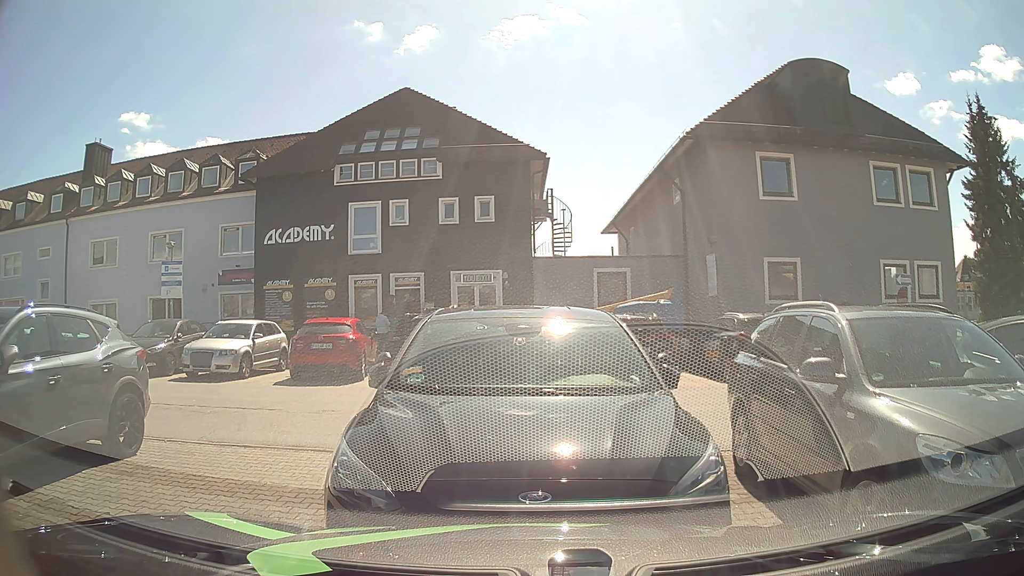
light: Day
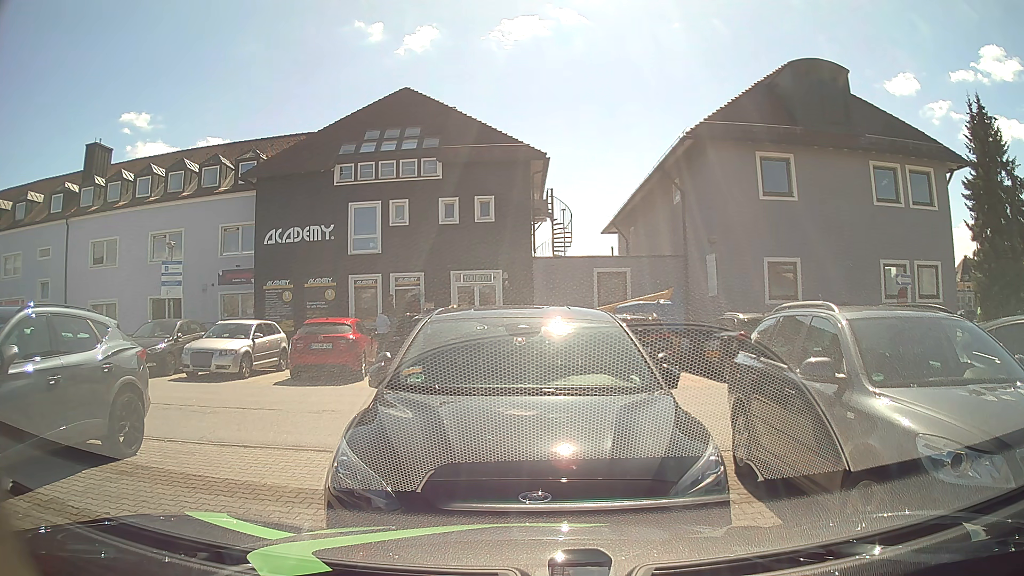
(0.0, 0.0) m; 0°
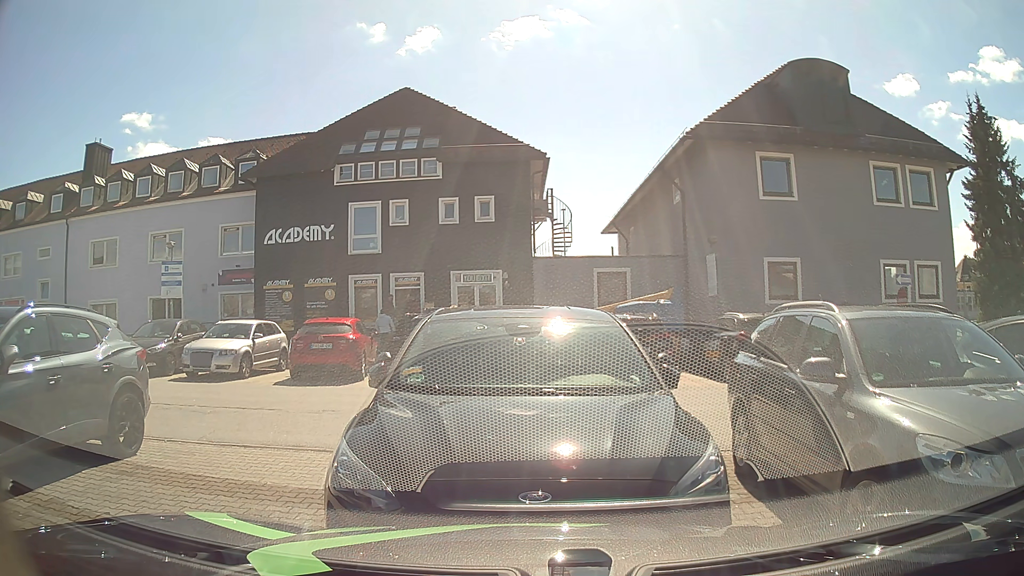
(0.0, 0.0) m; 0°
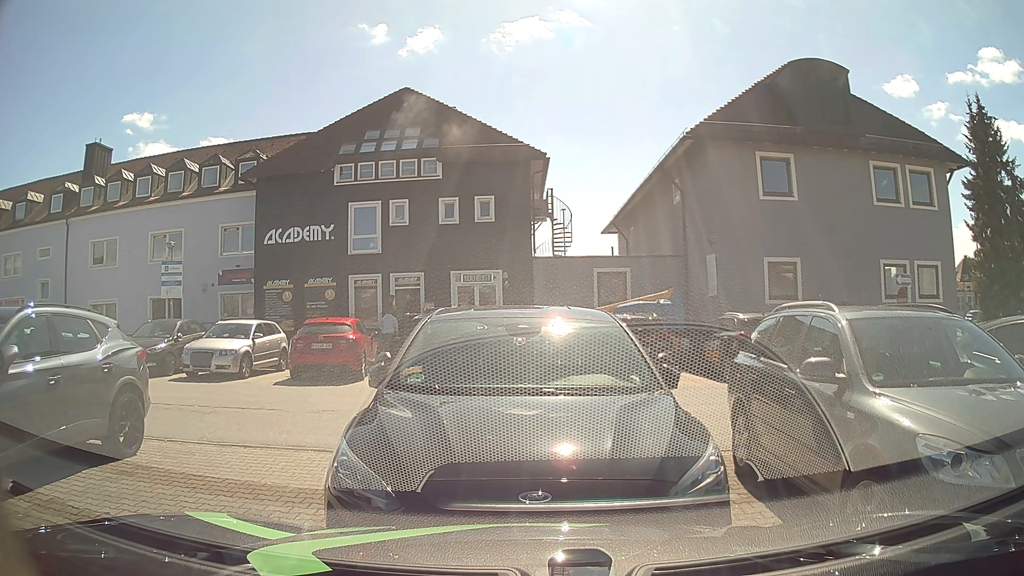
(0.0, 0.0) m; 0°
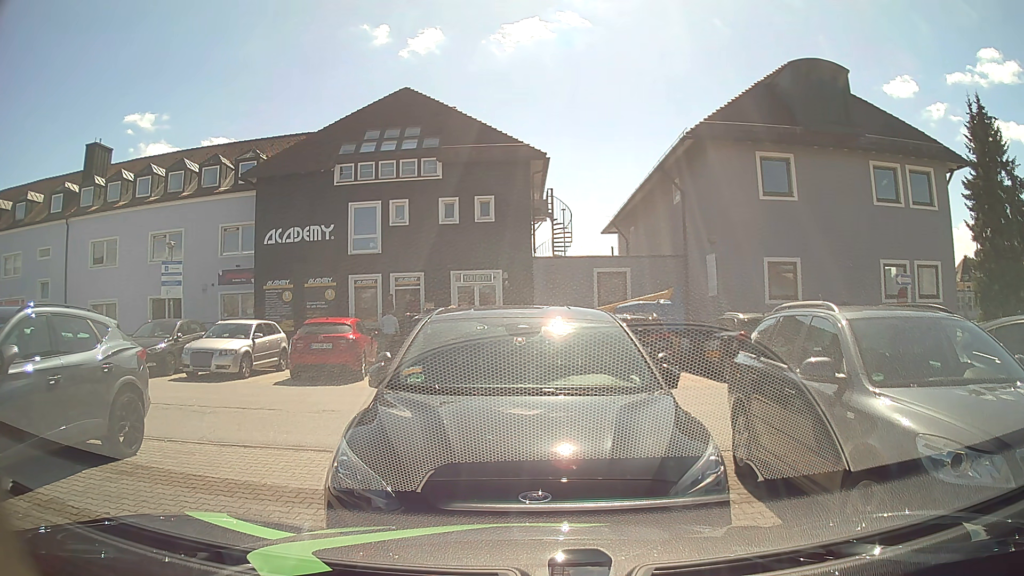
(0.0, 0.0) m; 0°
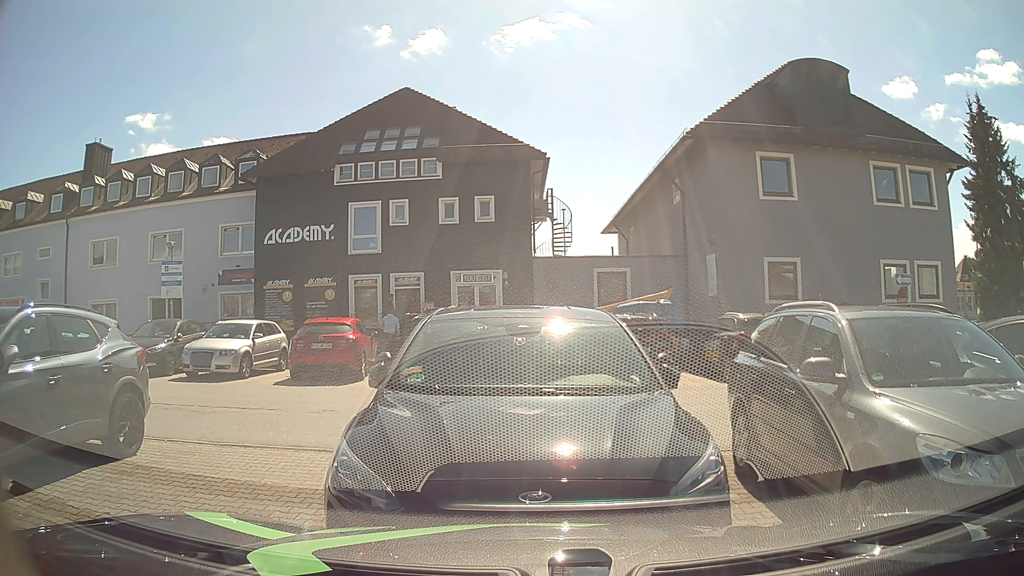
(0.0, 0.0) m; 0°
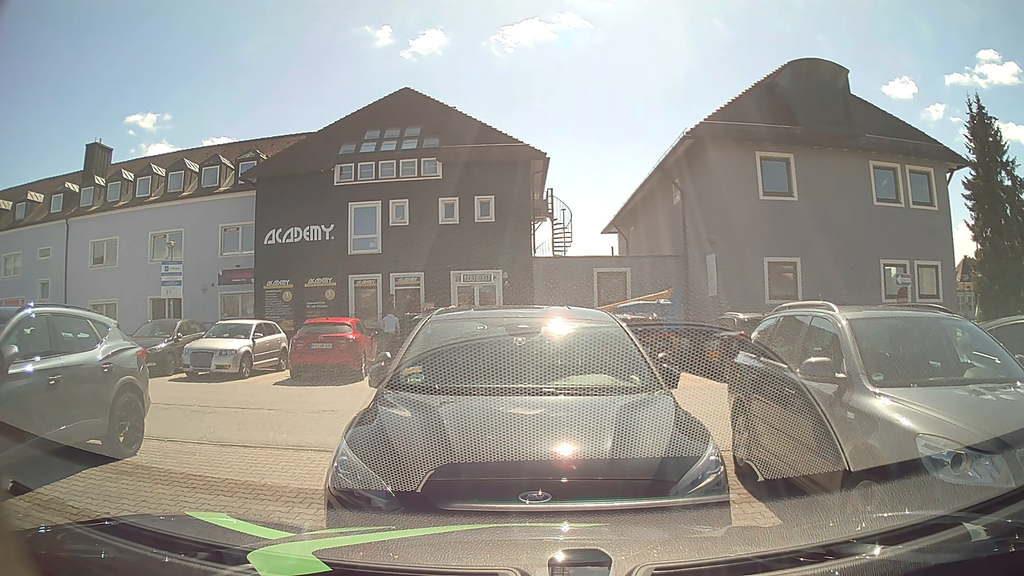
(0.0, 0.0) m; 0°
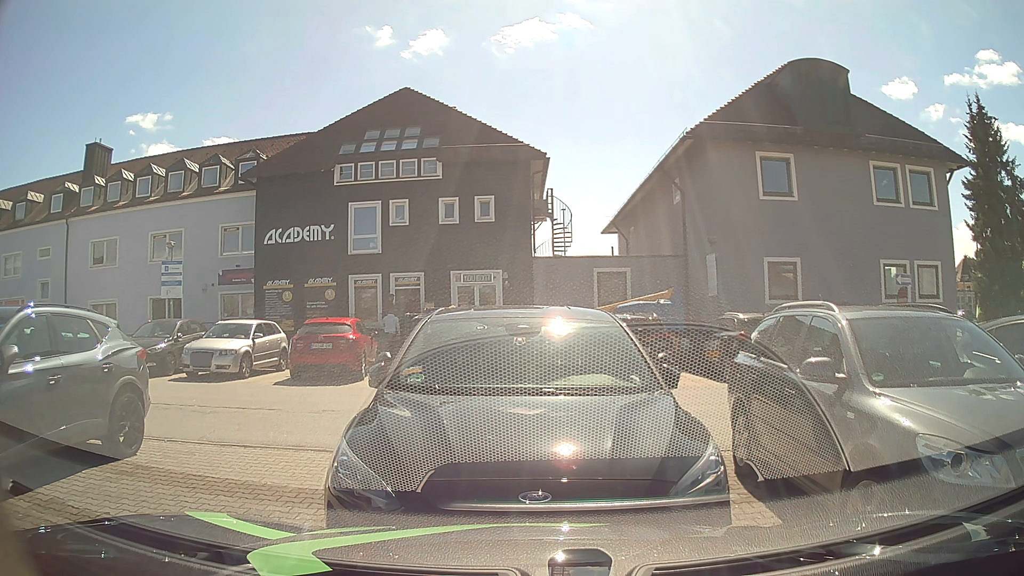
(0.0, 0.0) m; 0°
